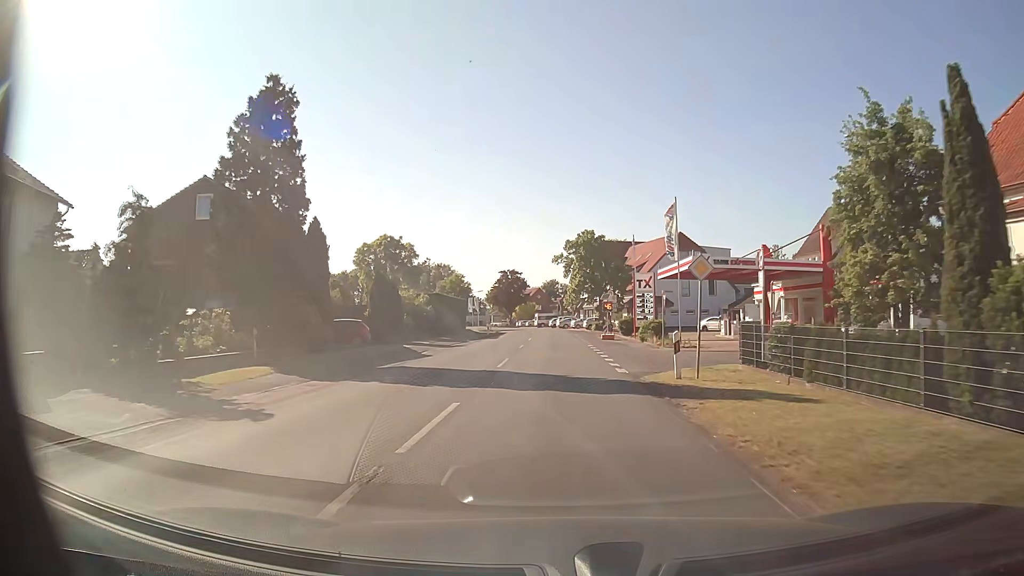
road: secondary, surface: asphalt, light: Day
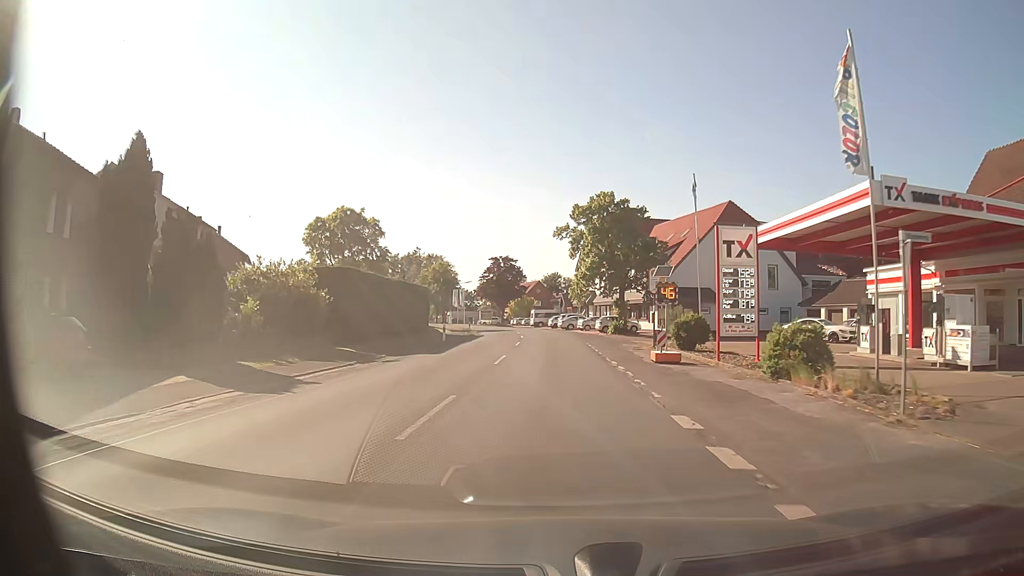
(0.0, +23.6) m; 0°
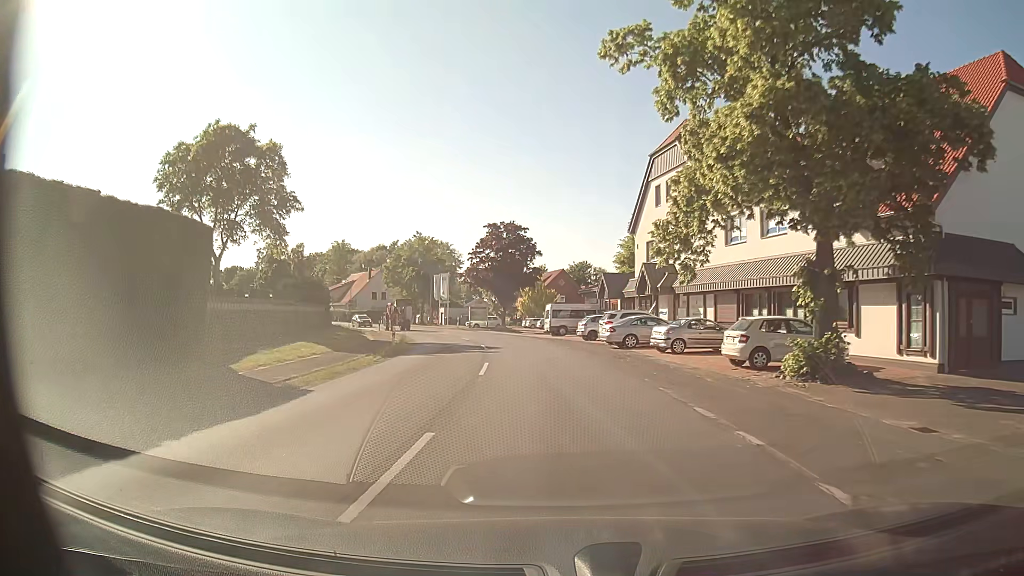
(-0.4, +39.6) m; -2°
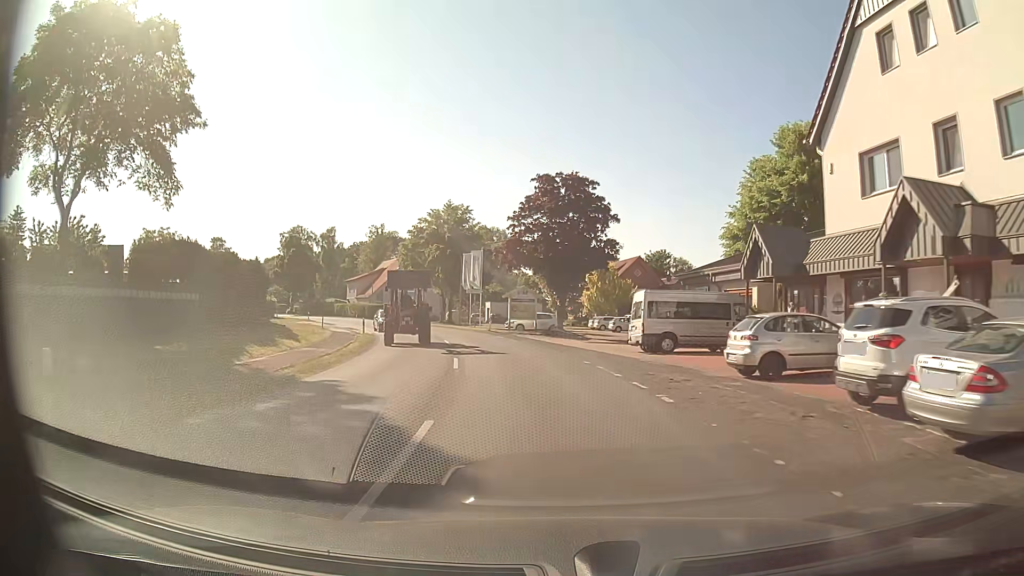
(-1.0, +23.8) m; -5°
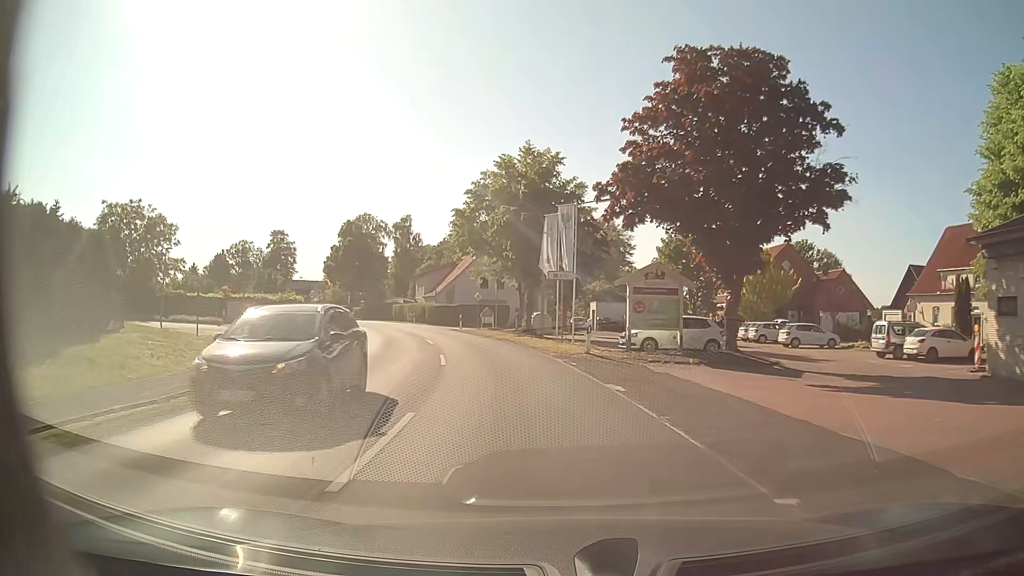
(-1.9, +23.8) m; -10°
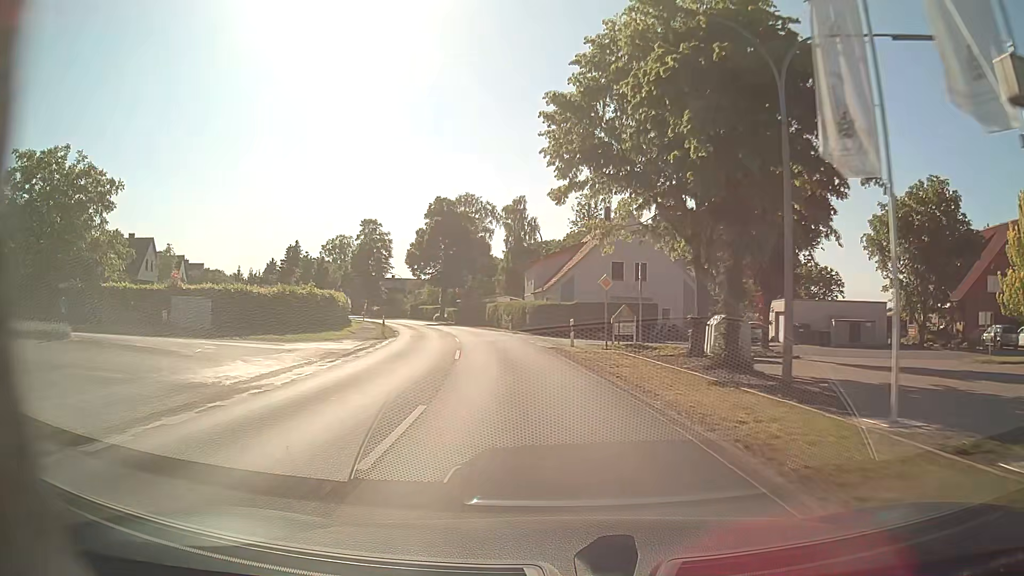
(-2.1, +23.7) m; -11°
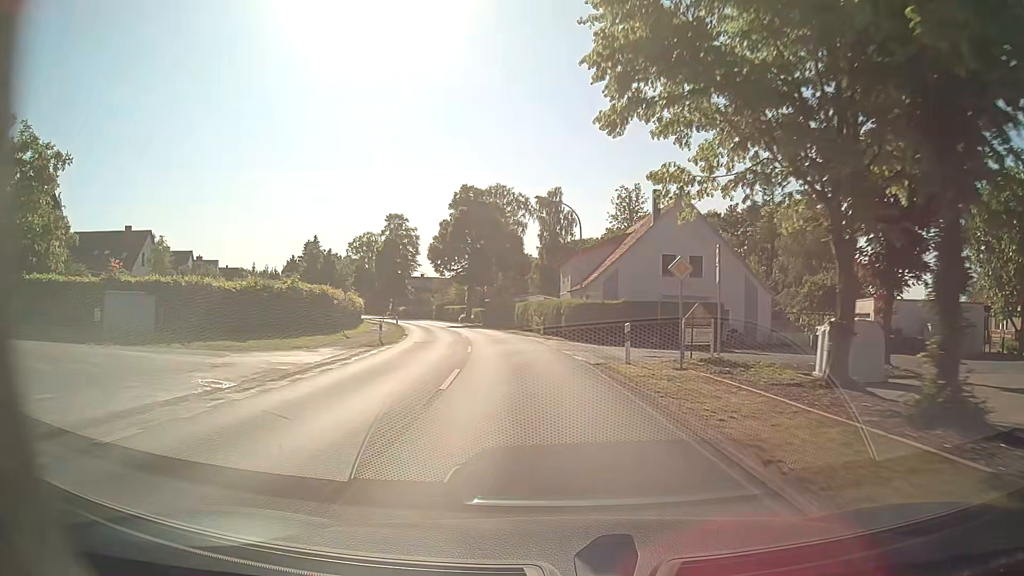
(-0.2, +7.9) m; -3°
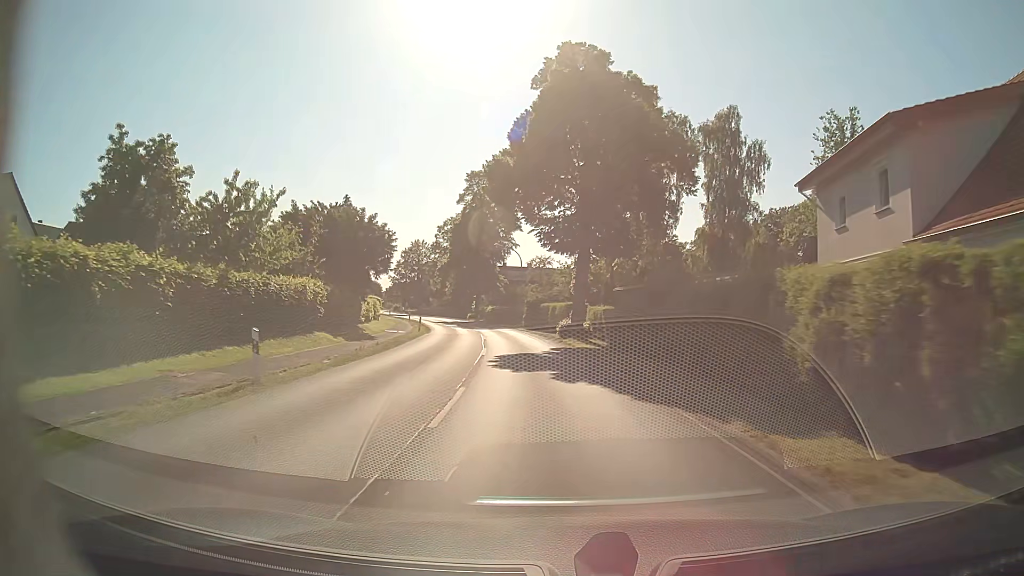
(-3.9, +39.3) m; -11°
(0, +10) (-1, +20) (-2, +30) (-3, +40) (-5, +50) (-7, +60) (-9, +69) (-12, +79) (-15, +88) (-18, +98) m
